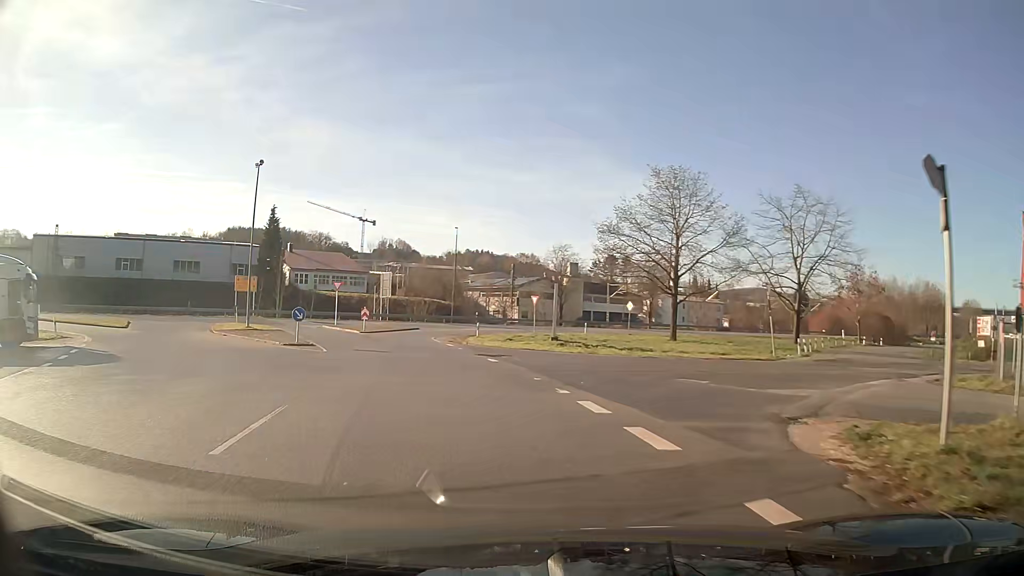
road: unclassified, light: Day
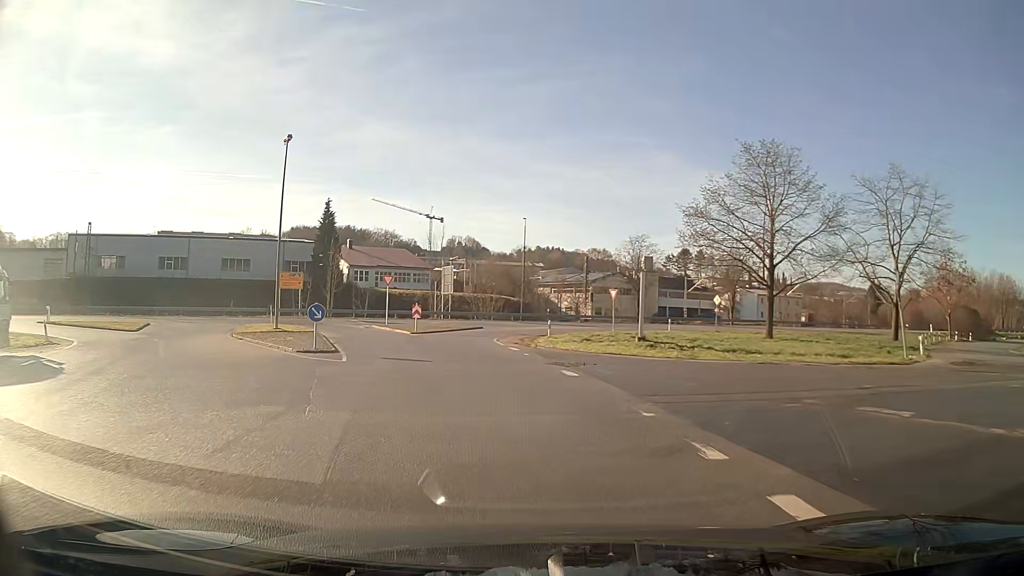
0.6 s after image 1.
(-0.3, +6.5) m; -5°
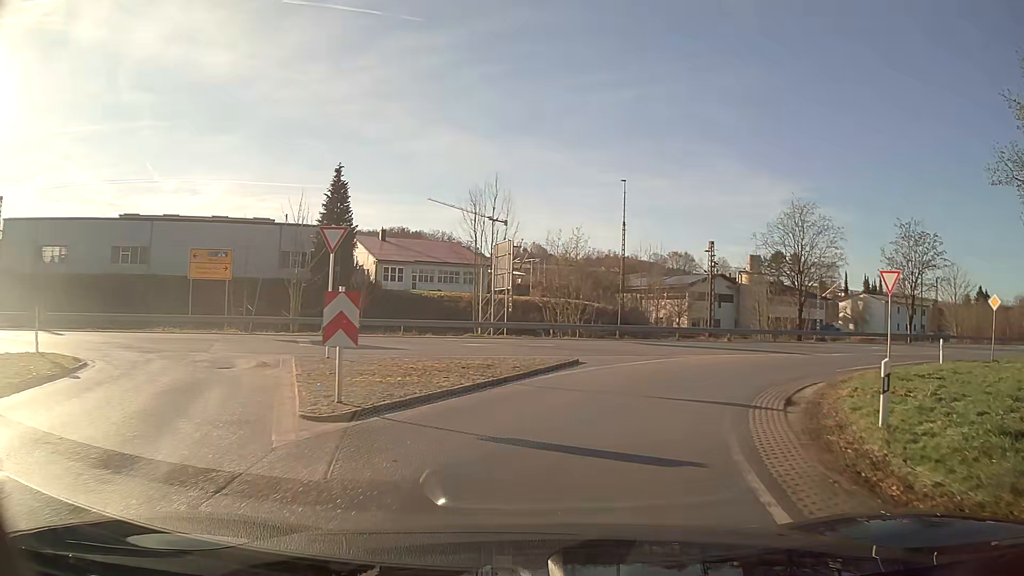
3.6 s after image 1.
(-2.5, +29.3) m; -2°
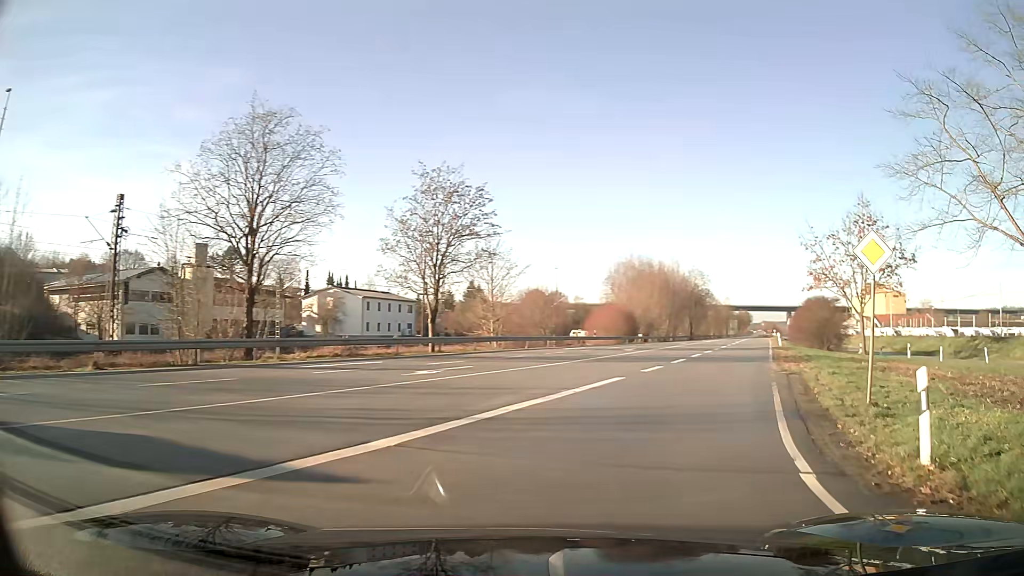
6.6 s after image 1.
(+8.7, +22.0) m; +47°
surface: asphalt
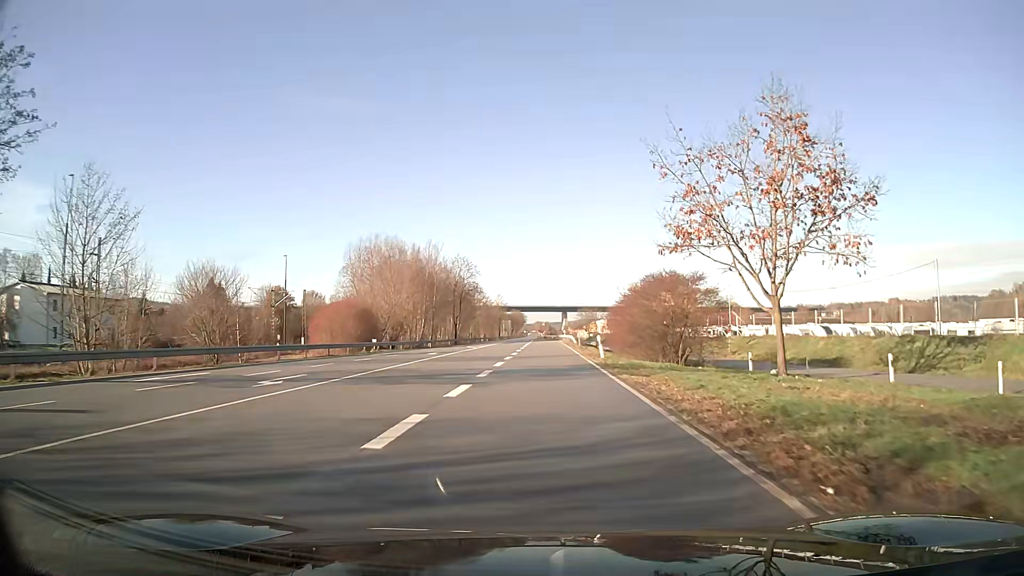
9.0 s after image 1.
(+5.5, +25.3) m; +16°
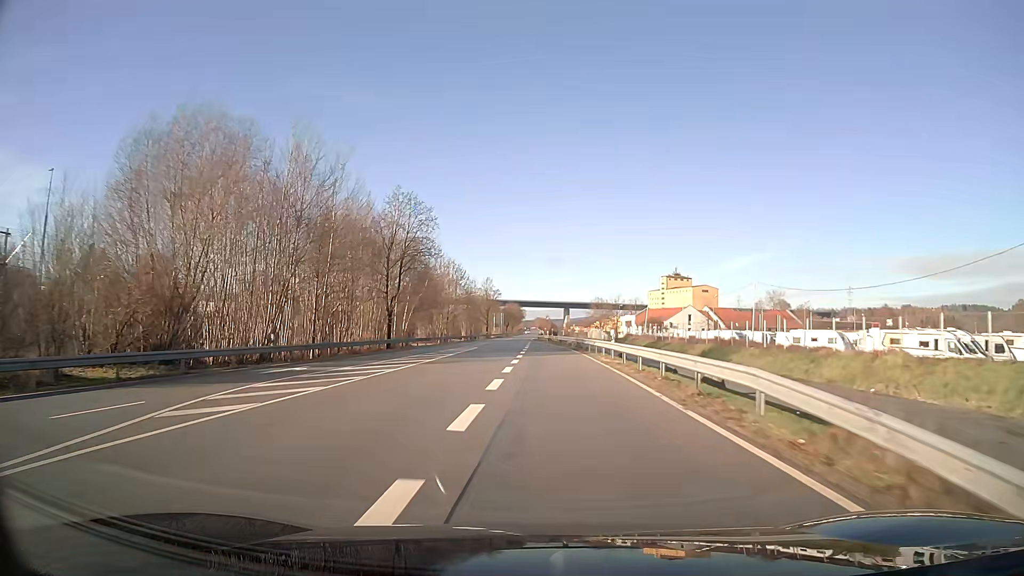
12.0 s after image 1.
(+0.4, +54.0) m; -1°
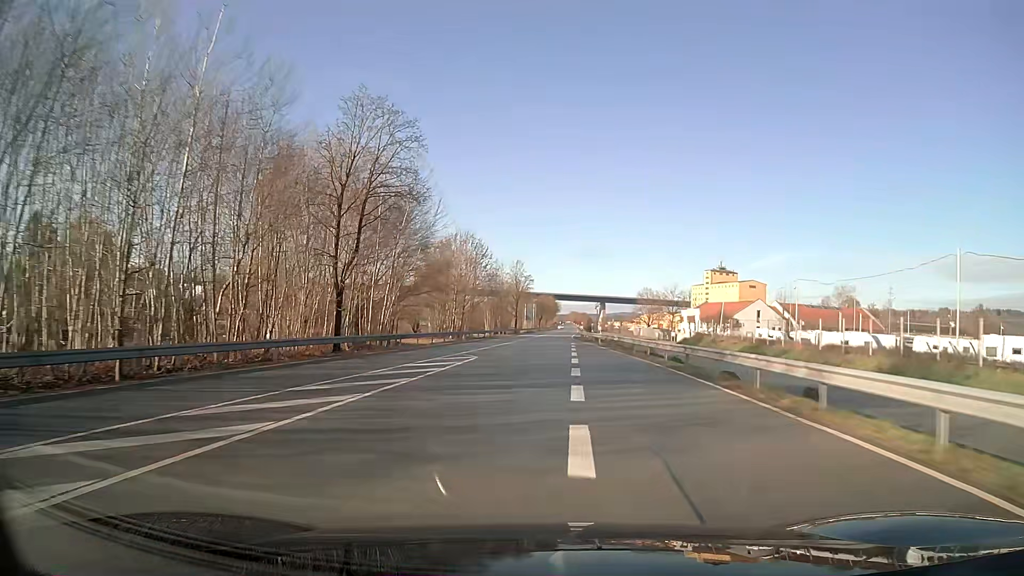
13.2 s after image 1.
(-0.6, +27.3) m; -2°
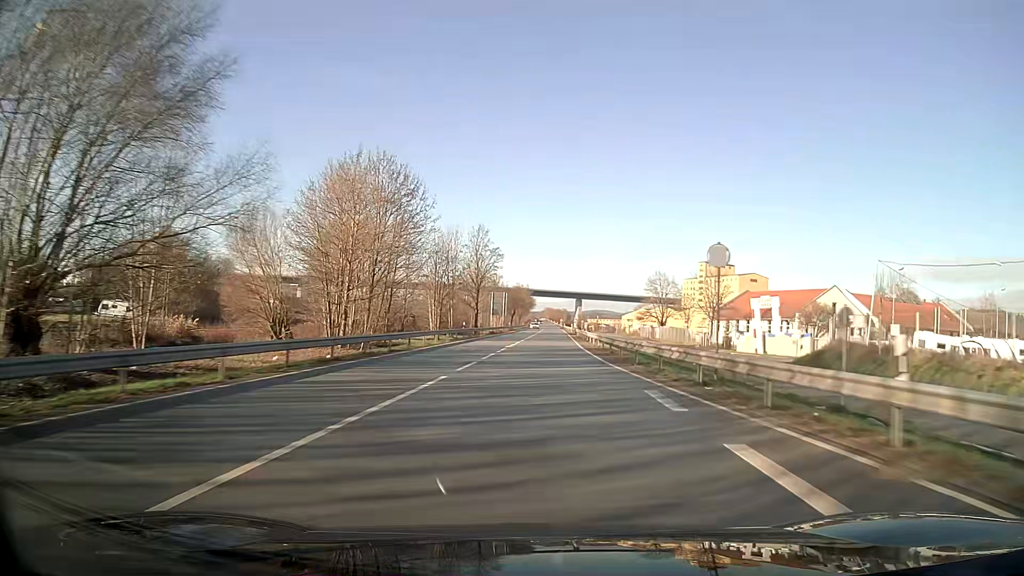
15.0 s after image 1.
(+0.8, +44.3) m; +3°
(0, +10) (0, +20) (+1, +30) (+1, +40) (+1, +50) (+1, +60) (+1, +70) (+2, +80) (+2, +90) (+2, +100) m
